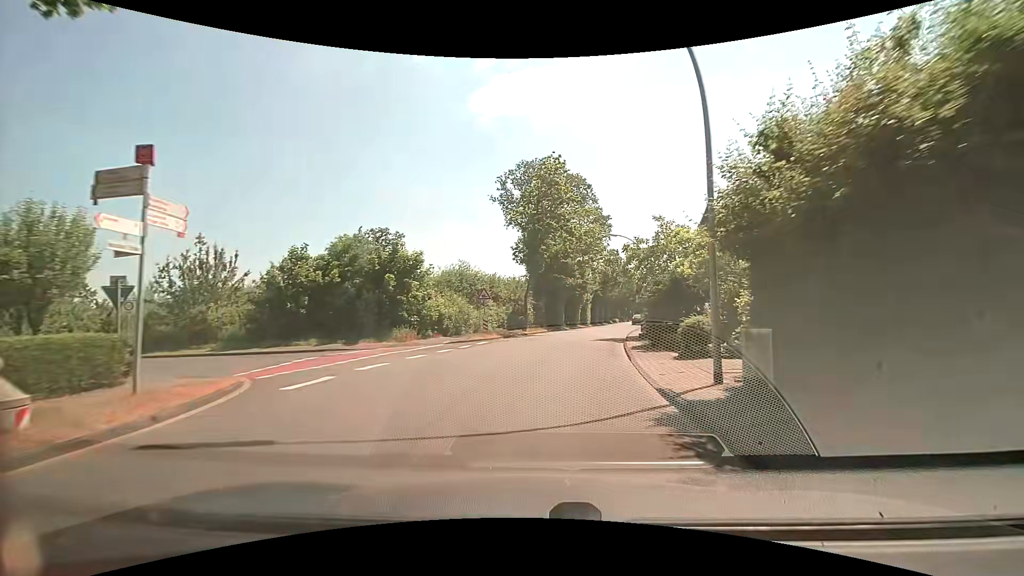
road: secondary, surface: asphalt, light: Day
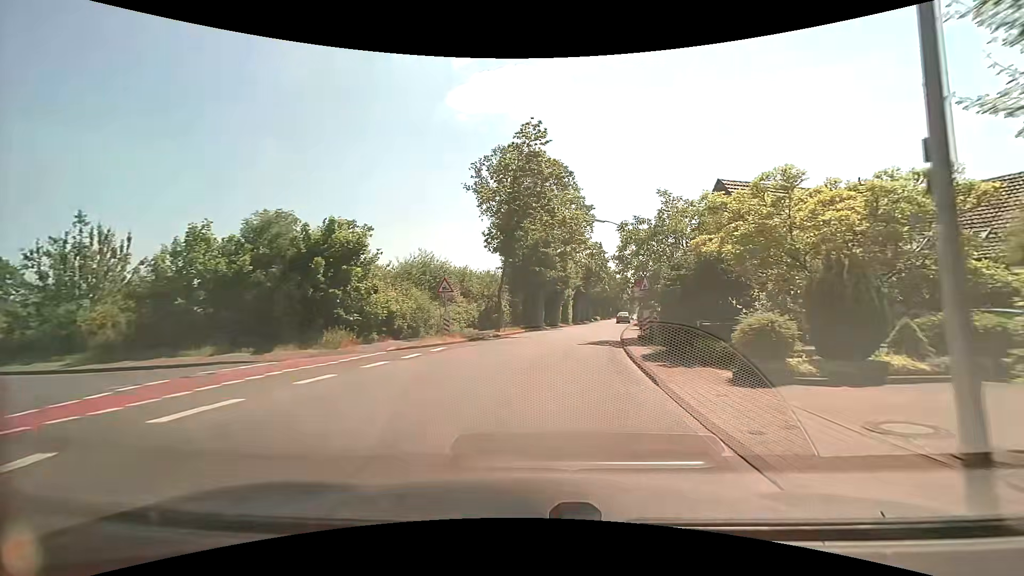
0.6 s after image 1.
(+0.2, +6.1) m; +4°
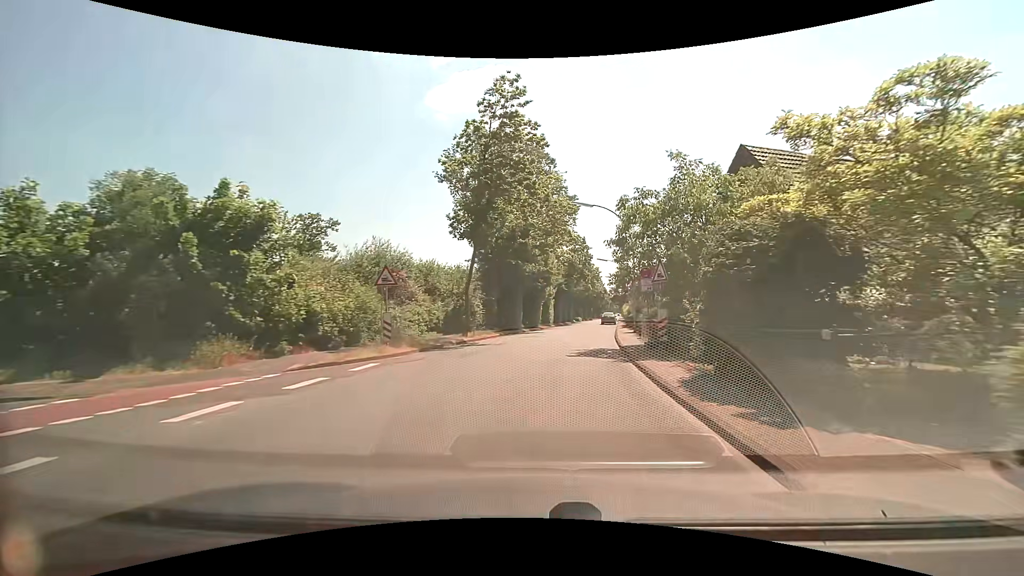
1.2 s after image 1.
(+0.1, +6.1) m; +2°
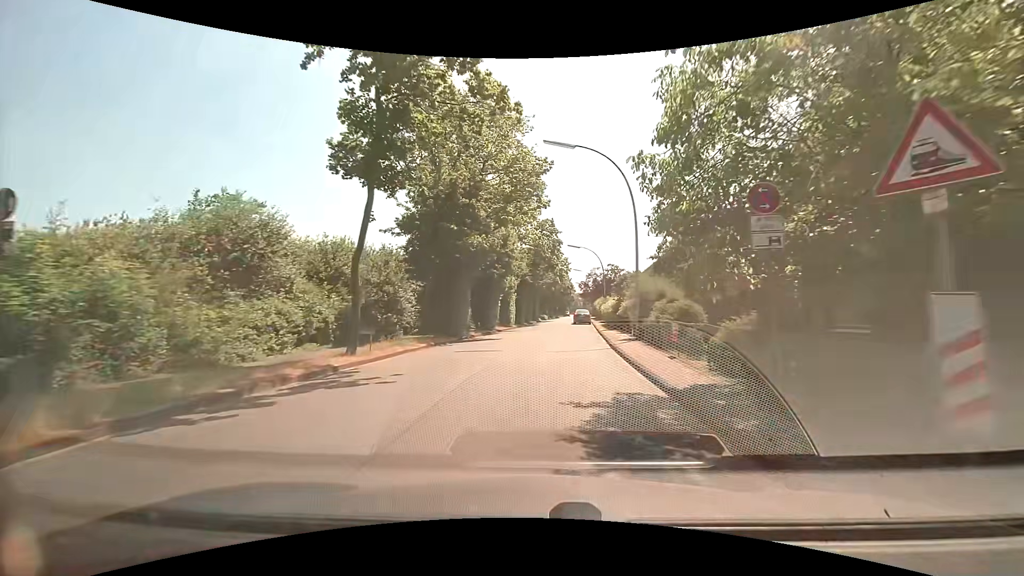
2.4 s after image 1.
(+0.5, +11.8) m; +4°
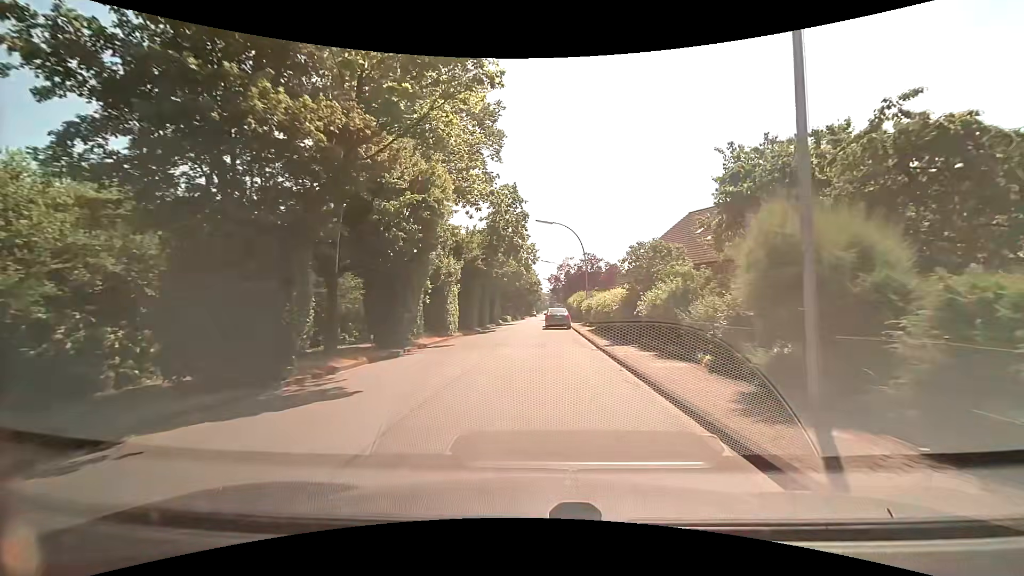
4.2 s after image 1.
(+0.6, +15.5) m; +4°
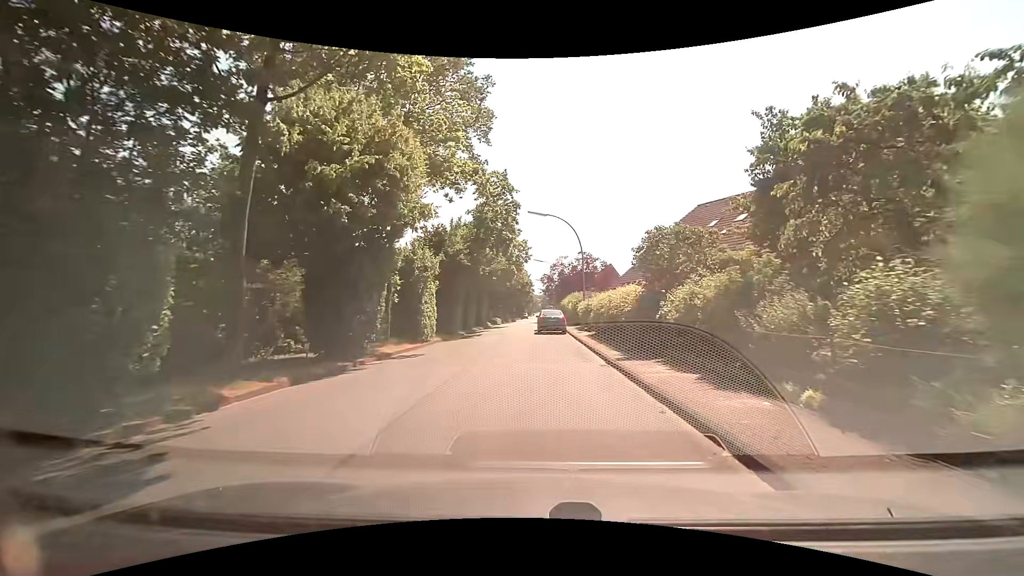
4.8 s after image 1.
(0.0, +4.2) m; 0°
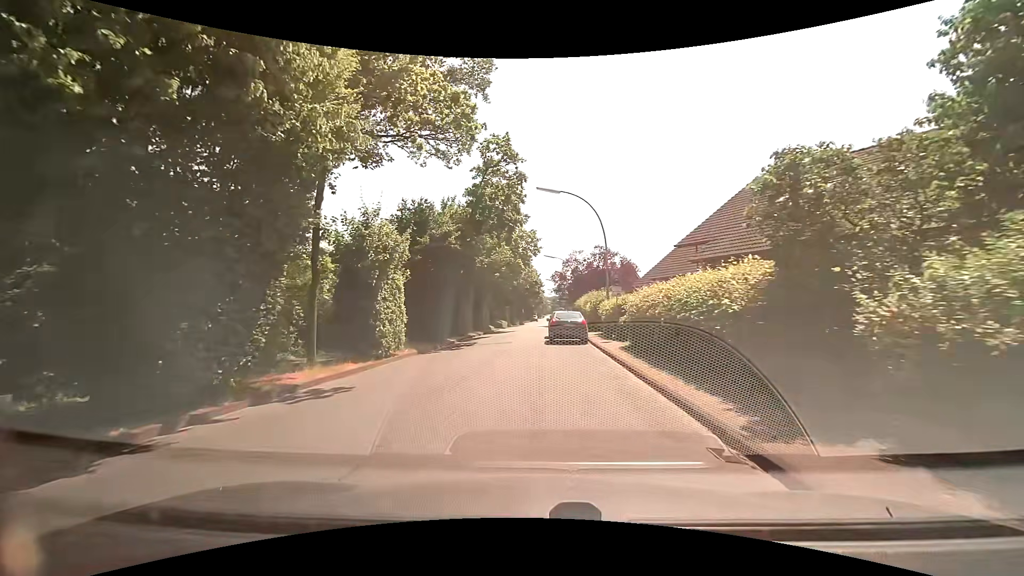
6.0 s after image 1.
(+0.1, +7.7) m; 0°
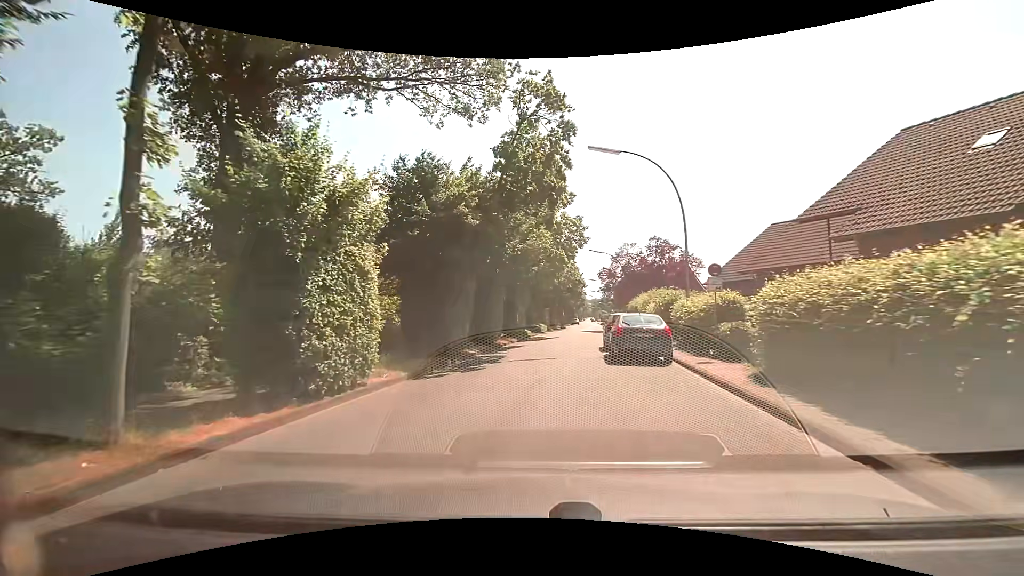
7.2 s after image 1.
(-0.3, +7.6) m; -5°
(0, +10) (0, +20) (+1, +30) (+3, +40) (+4, +50) (+5, +60) (+7, +70) (+8, +79) (+9, +89) (+10, +99) m
